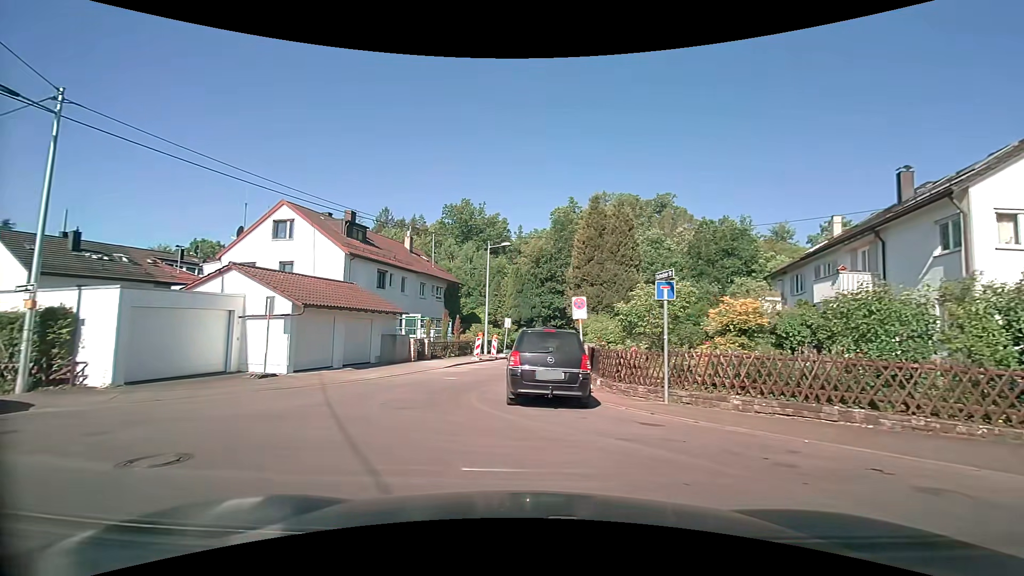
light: Day
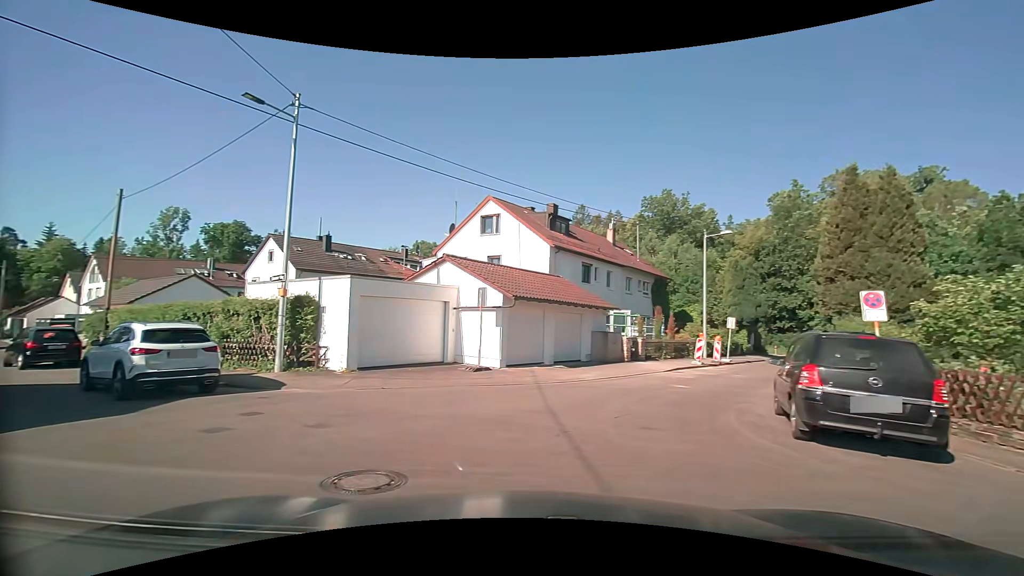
(-0.5, +2.3) m; -23°
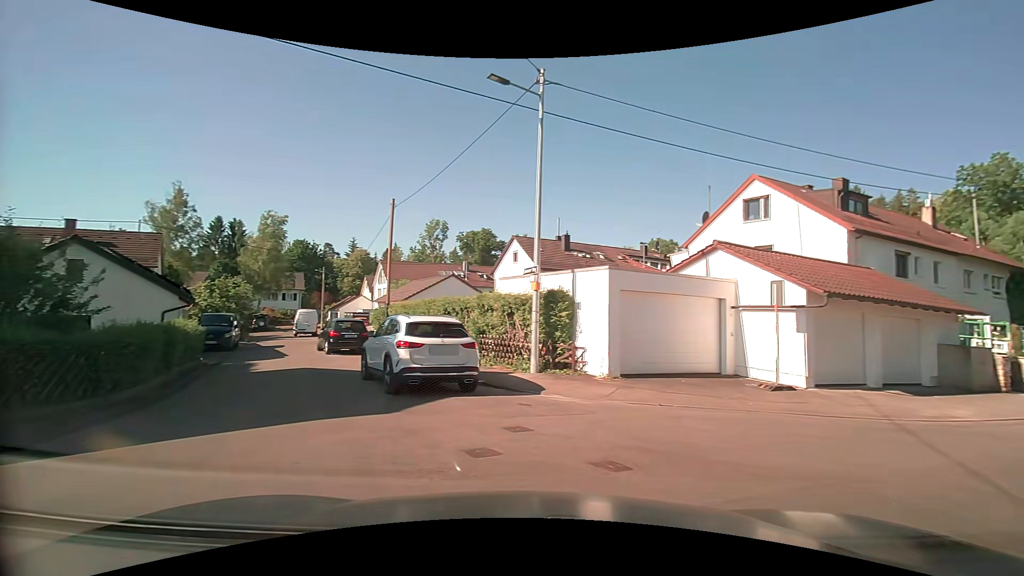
(-0.6, +2.6) m; -26°
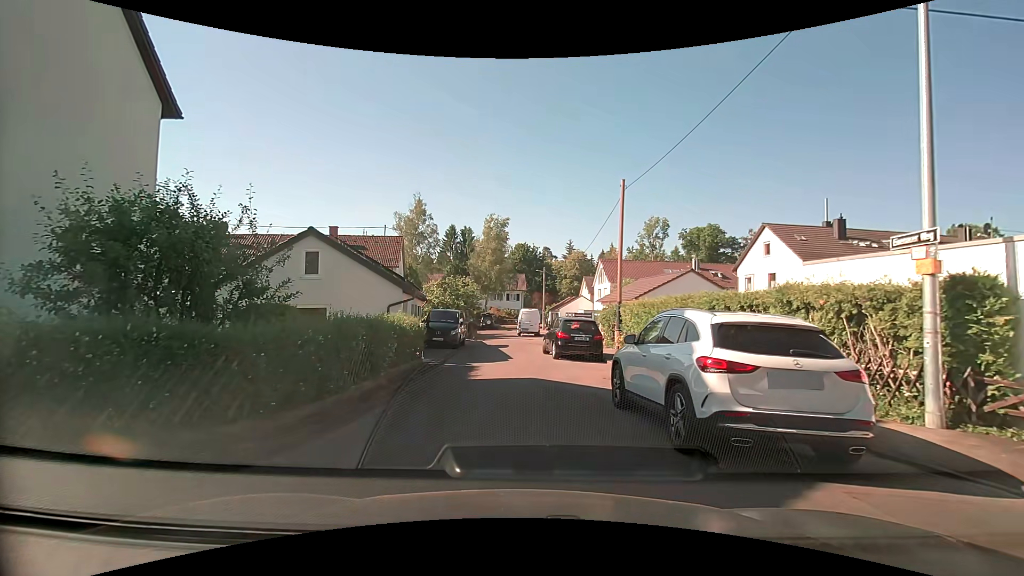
(-1.2, +4.4) m; -25°
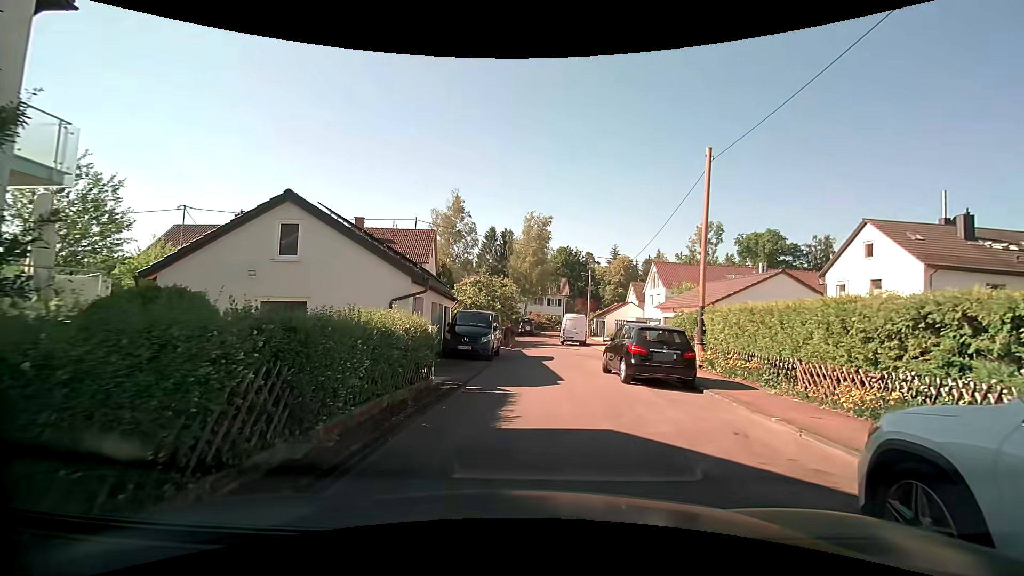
(-0.3, +5.2) m; -5°
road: residential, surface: asphalt
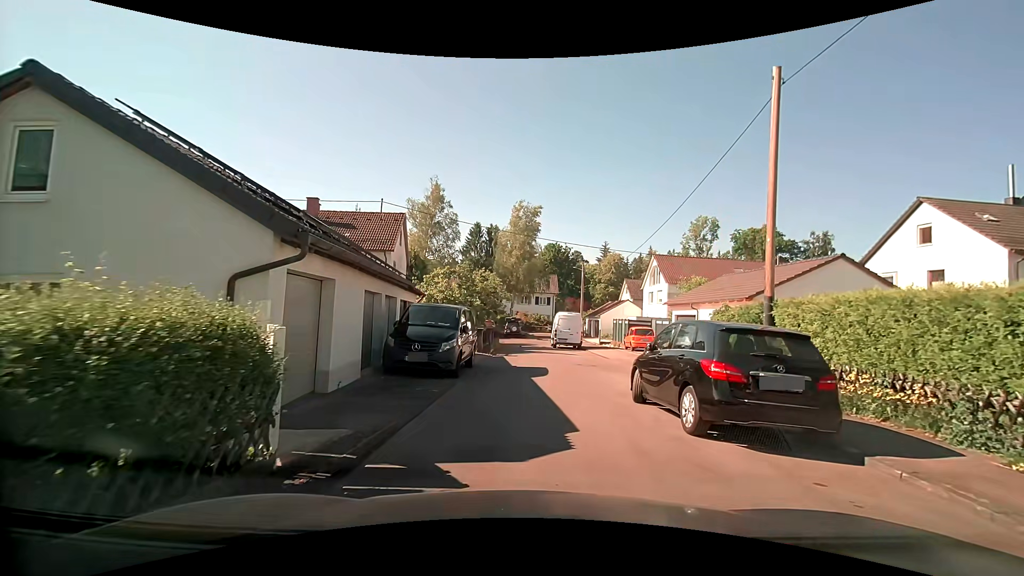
(+0.1, +6.2) m; +2°
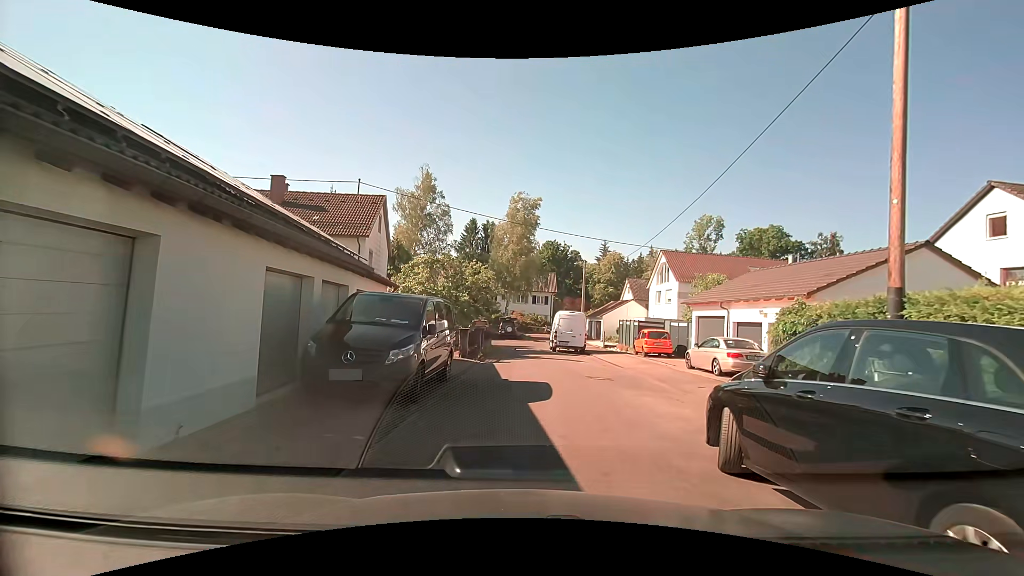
(0.0, +4.3) m; 0°
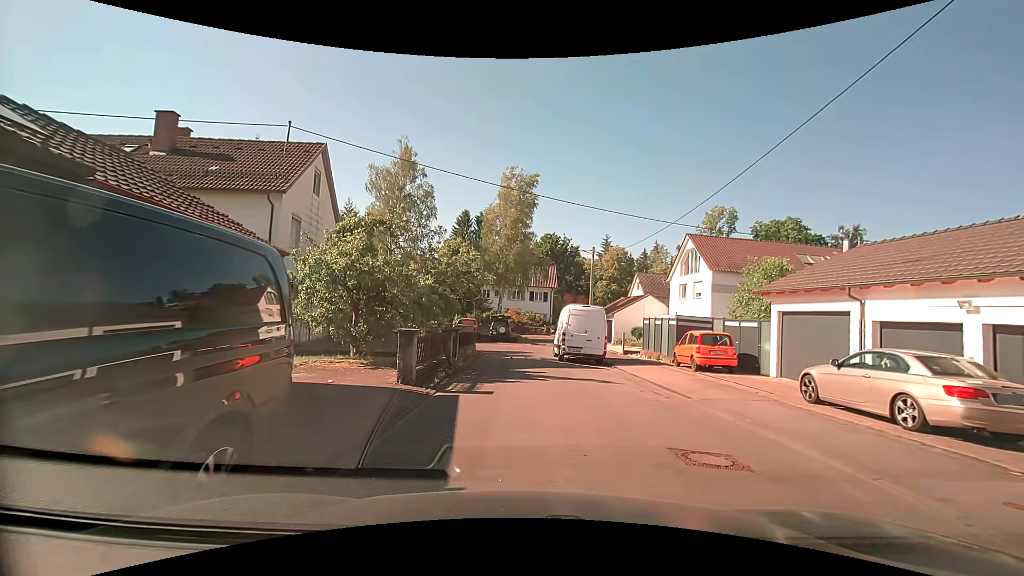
(+0.1, +8.7) m; +1°
